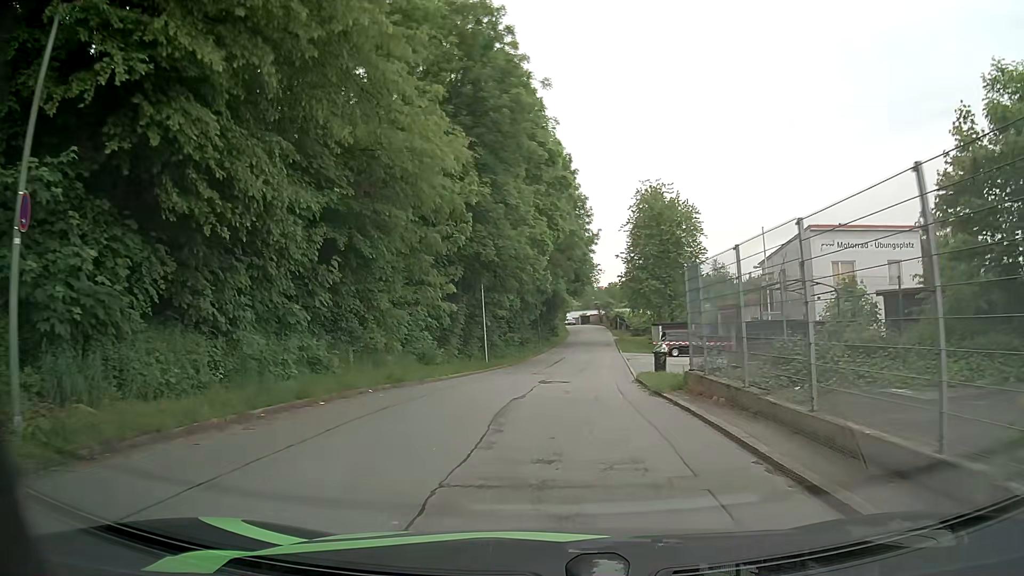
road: residential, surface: asphalt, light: Day
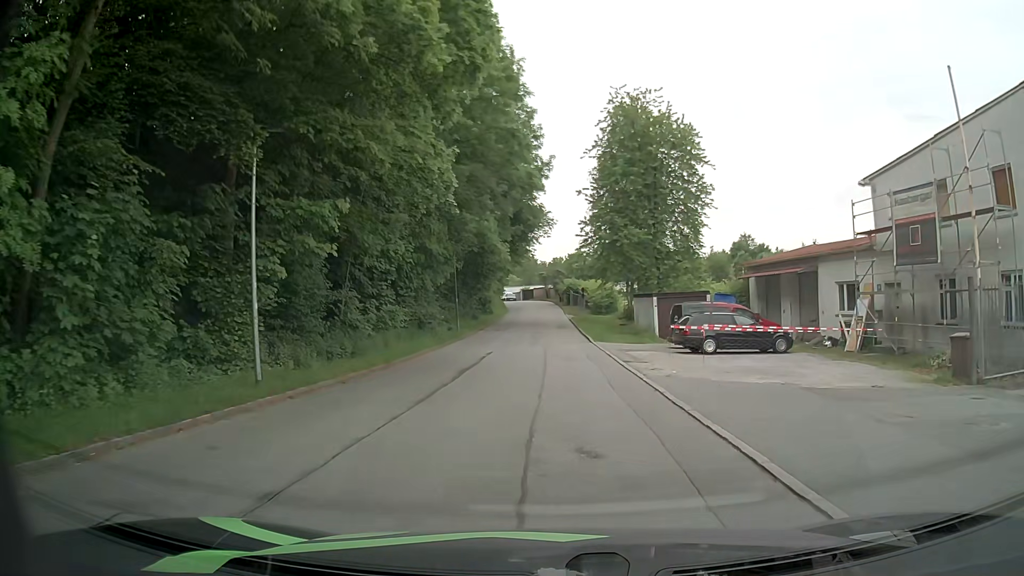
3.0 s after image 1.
(+1.1, +23.0) m; +4°
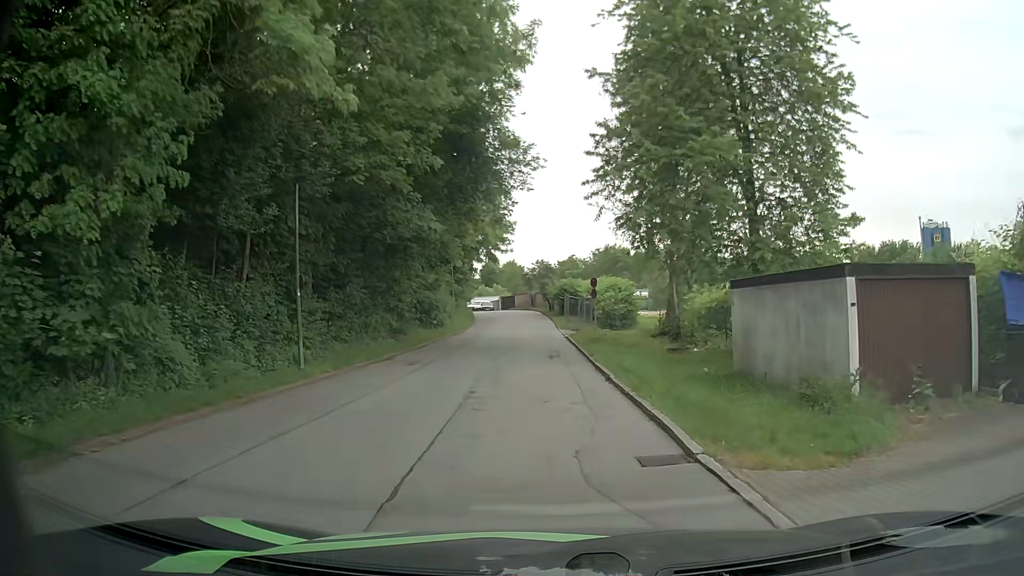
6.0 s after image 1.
(+0.8, +24.1) m; +2°
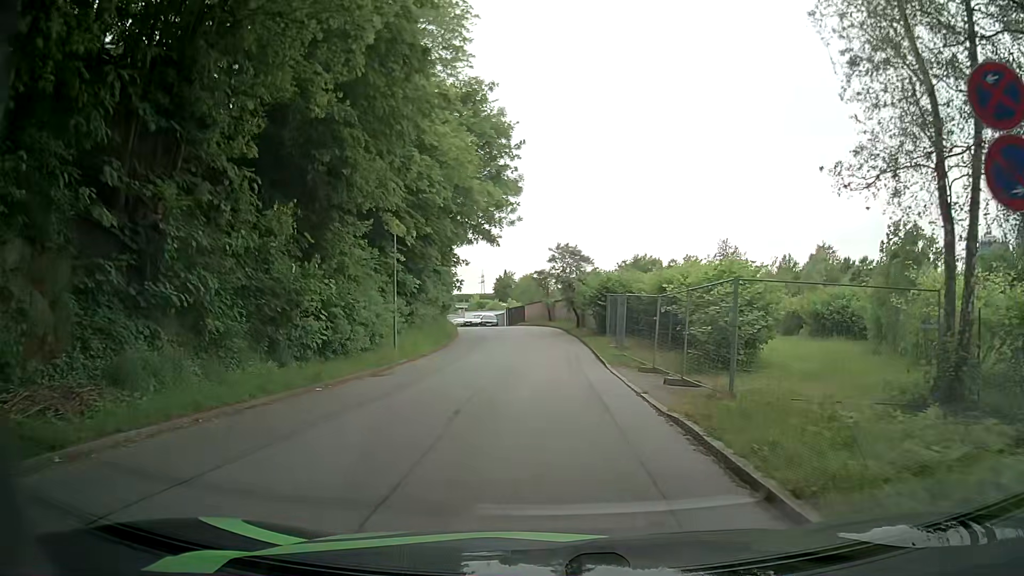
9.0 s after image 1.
(-0.5, +23.7) m; -2°
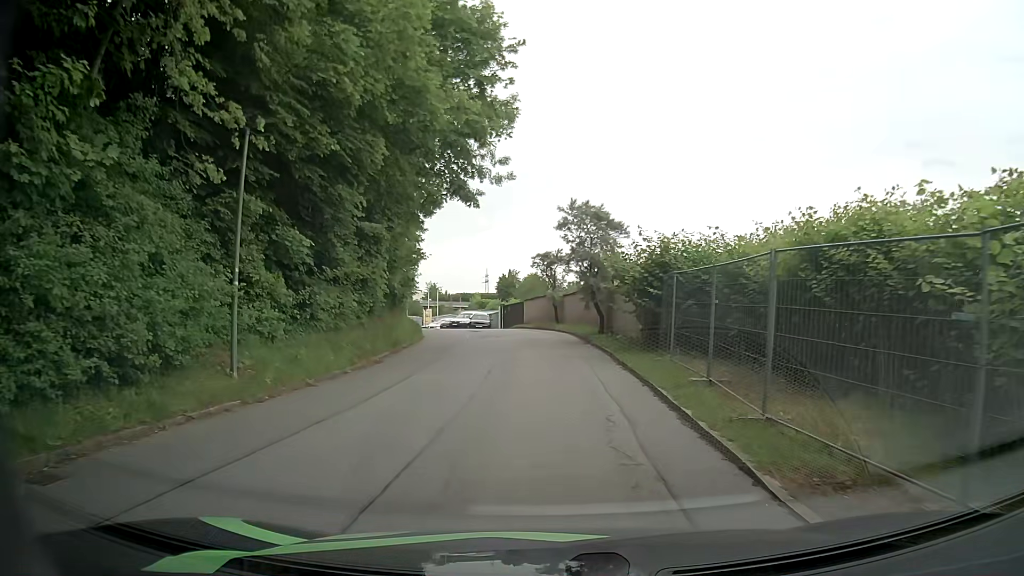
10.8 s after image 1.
(+0.1, +13.6) m; +1°
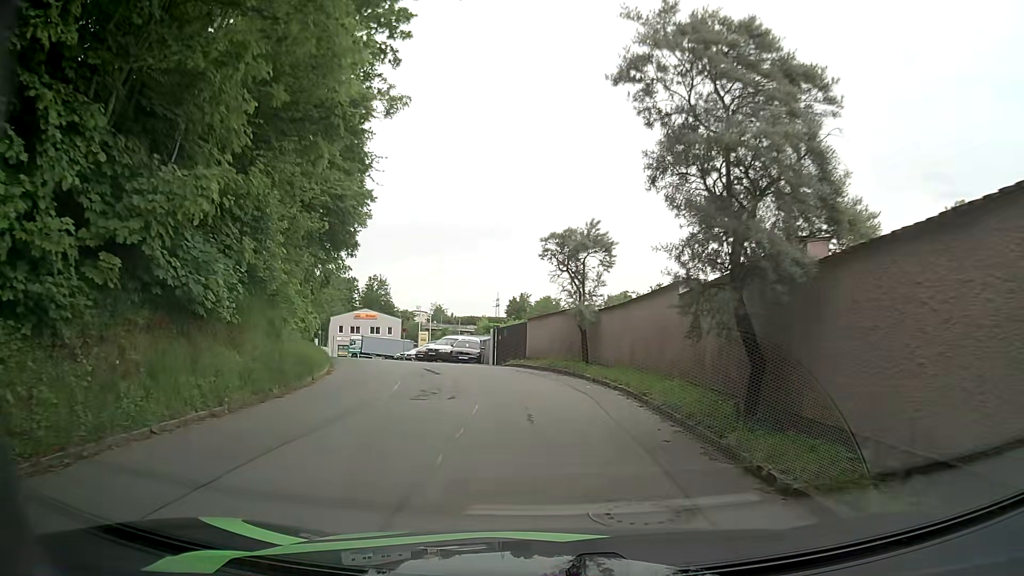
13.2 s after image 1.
(-0.5, +16.5) m; -3°
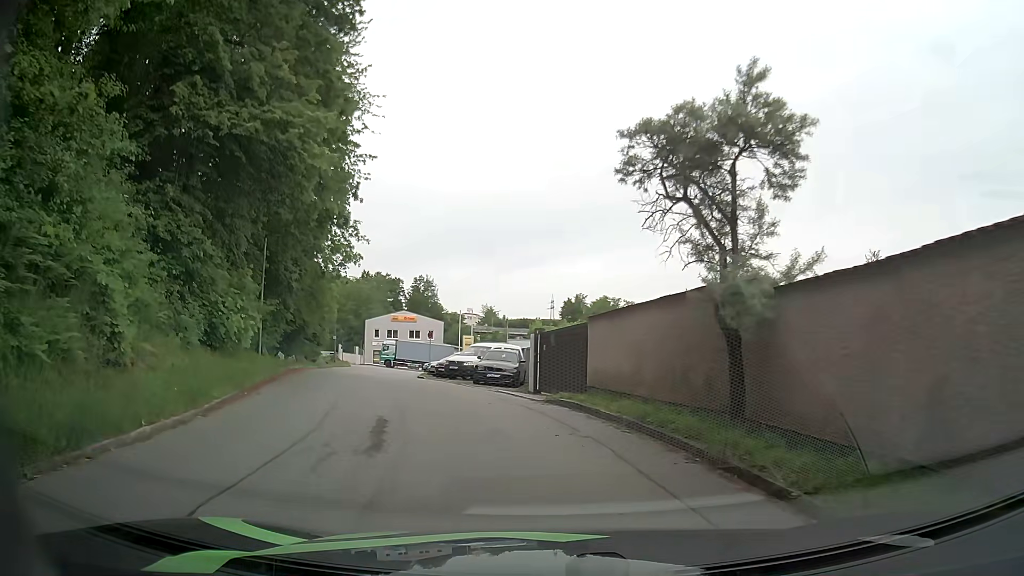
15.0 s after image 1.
(-0.1, +11.3) m; -3°
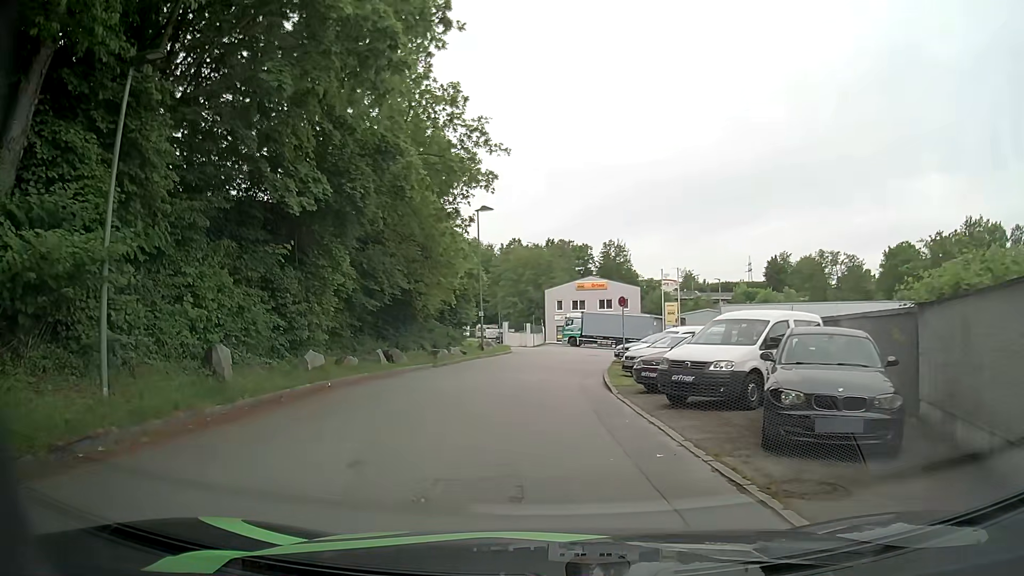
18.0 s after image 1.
(-2.7, +17.8) m; -18°
